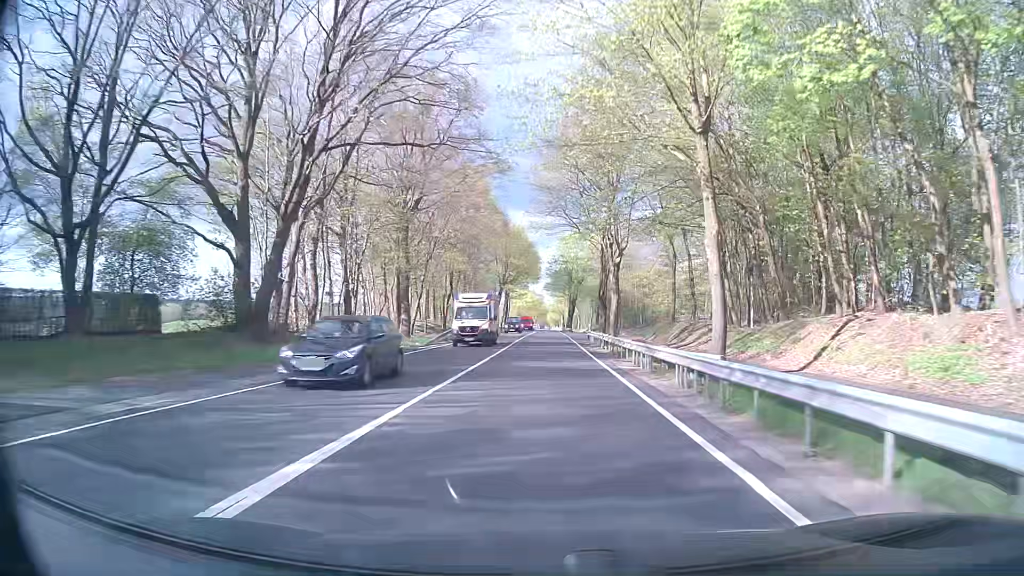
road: primary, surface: asphalt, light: Day
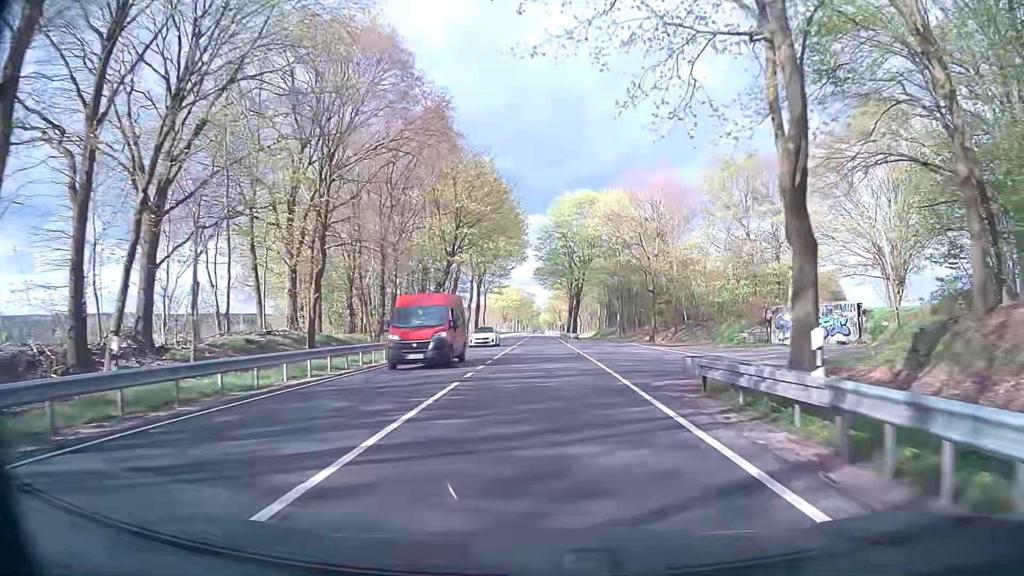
(+0.3, +43.2) m; 0°
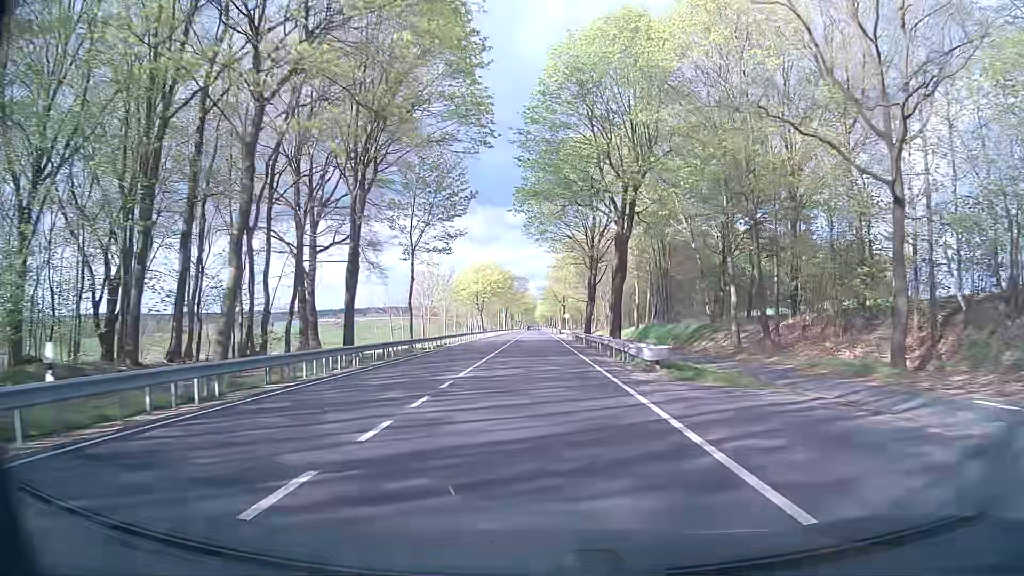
(+0.4, +53.9) m; 0°
(0, +10) (0, +20) (0, +30) (0, +40) (0, +50) (0, +60) (0, +70) (0, +80) (0, +90) (0, +100) m
